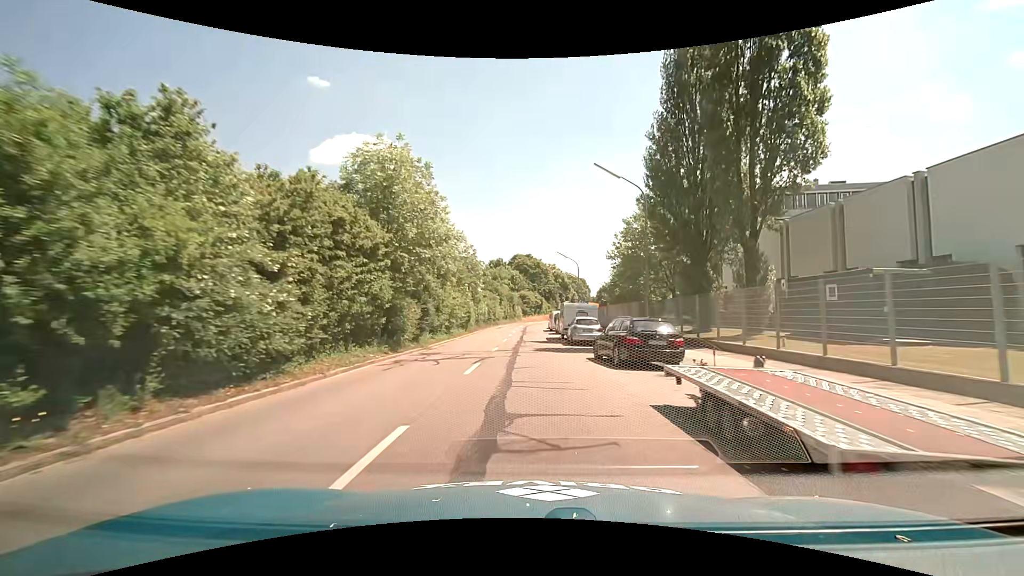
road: tertiary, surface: asphalt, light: Day
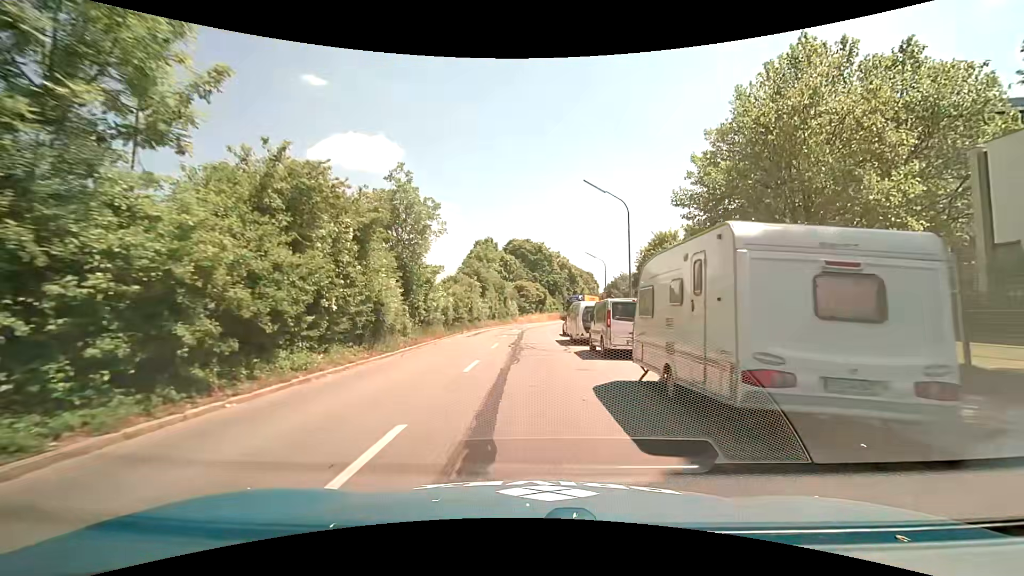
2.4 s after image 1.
(-0.4, +27.0) m; -1°
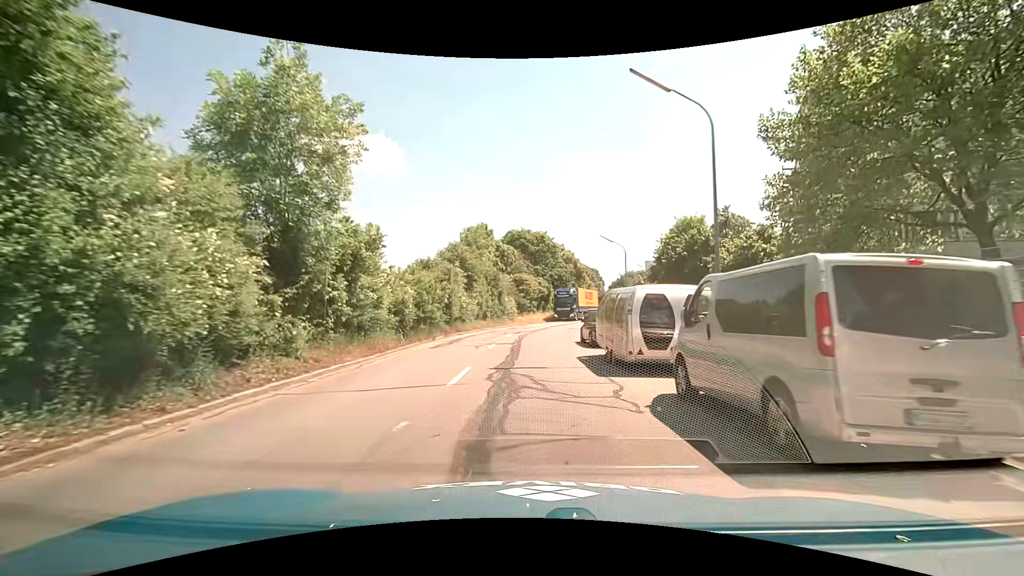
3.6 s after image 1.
(-0.1, +11.6) m; 0°
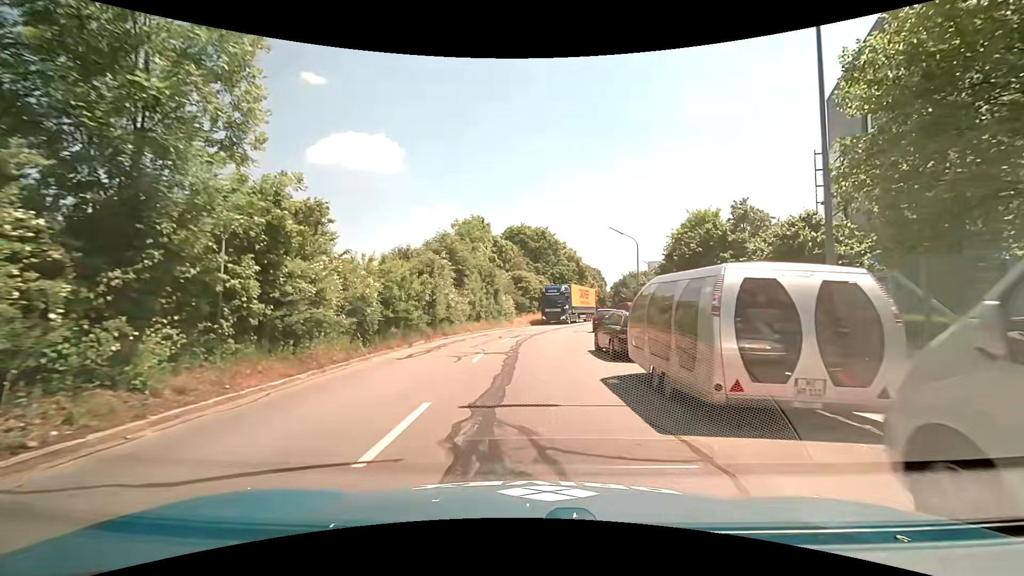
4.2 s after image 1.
(0.0, +5.0) m; 0°
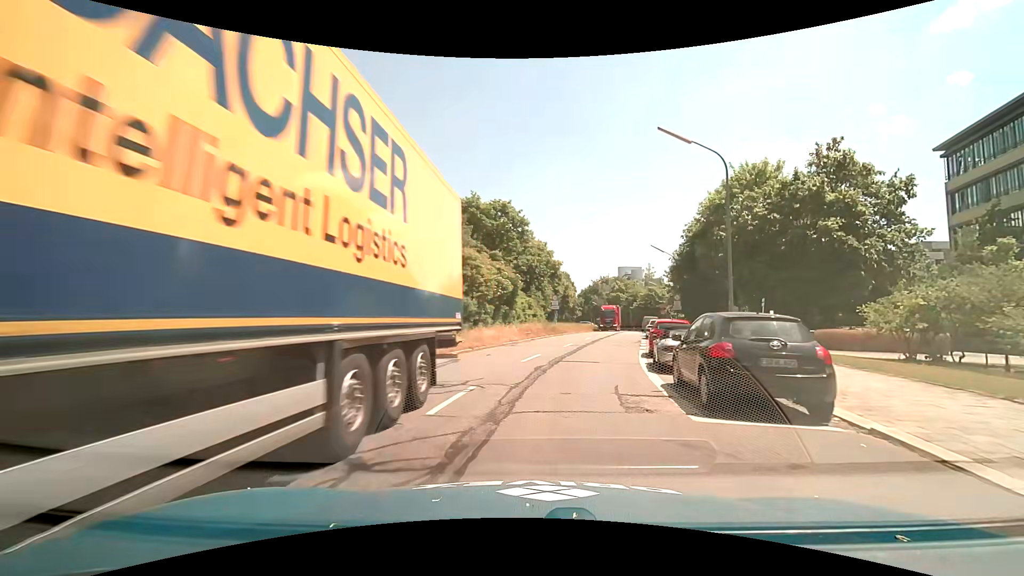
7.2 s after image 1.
(+0.5, +24.6) m; +4°
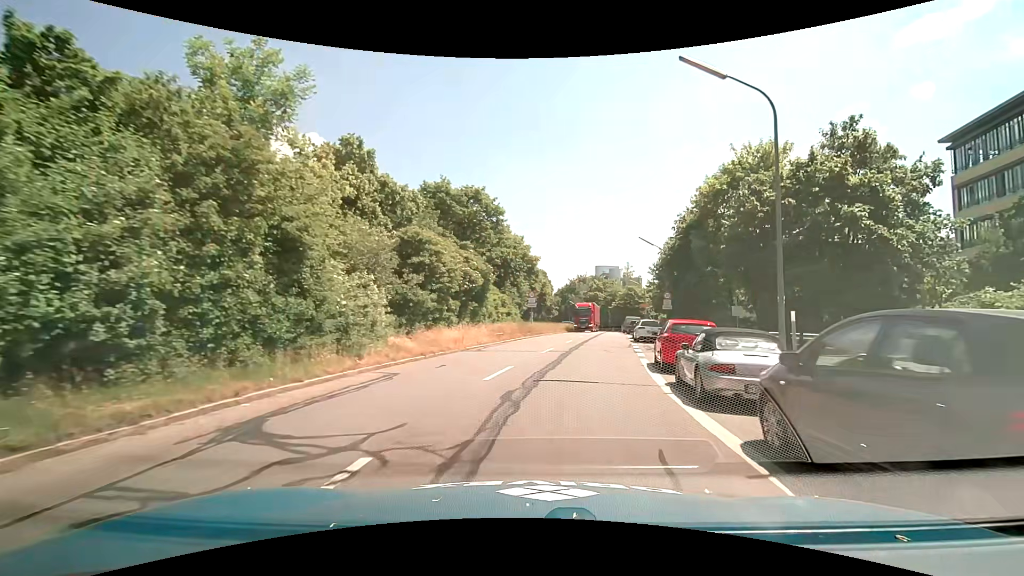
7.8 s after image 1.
(+0.2, +5.2) m; +4°
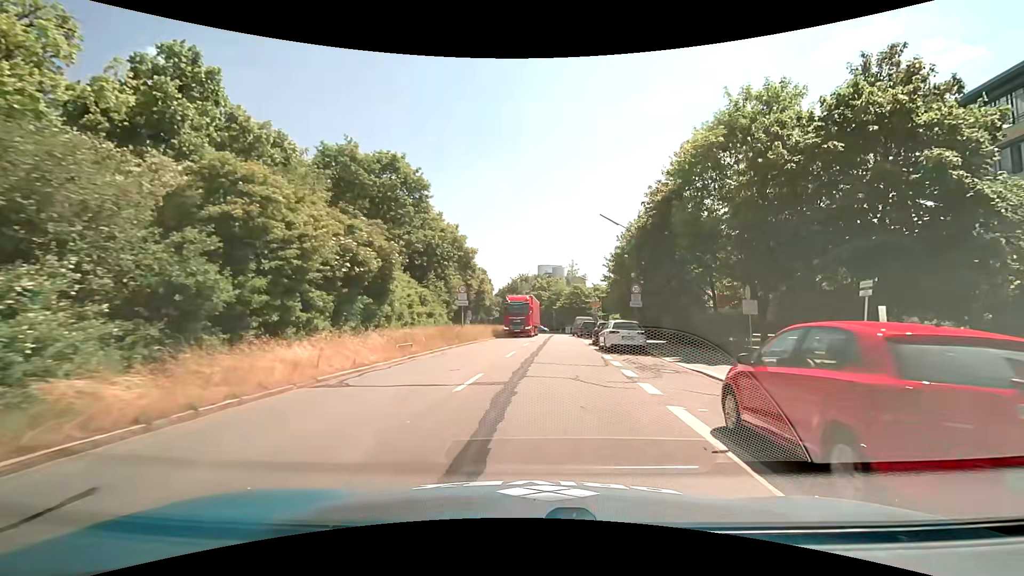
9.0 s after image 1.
(+0.5, +10.2) m; +7°
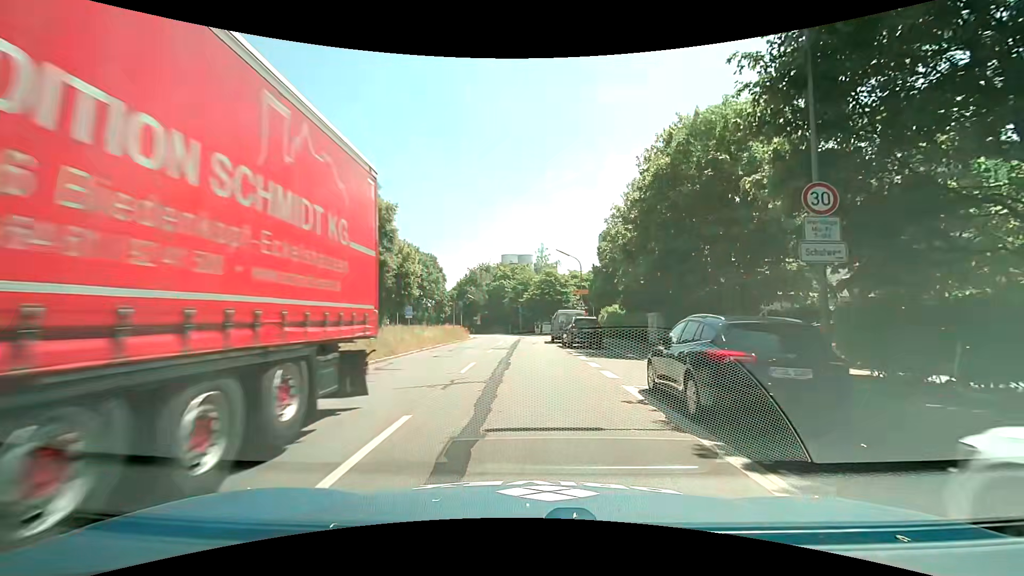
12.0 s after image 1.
(+0.7, +23.4) m; +3°
(0, +10) (0, +20) (0, +30) (0, +40) (0, +50) (0, +60) (-2, +70) (-4, +80) (-7, +89) (-10, +99) m
